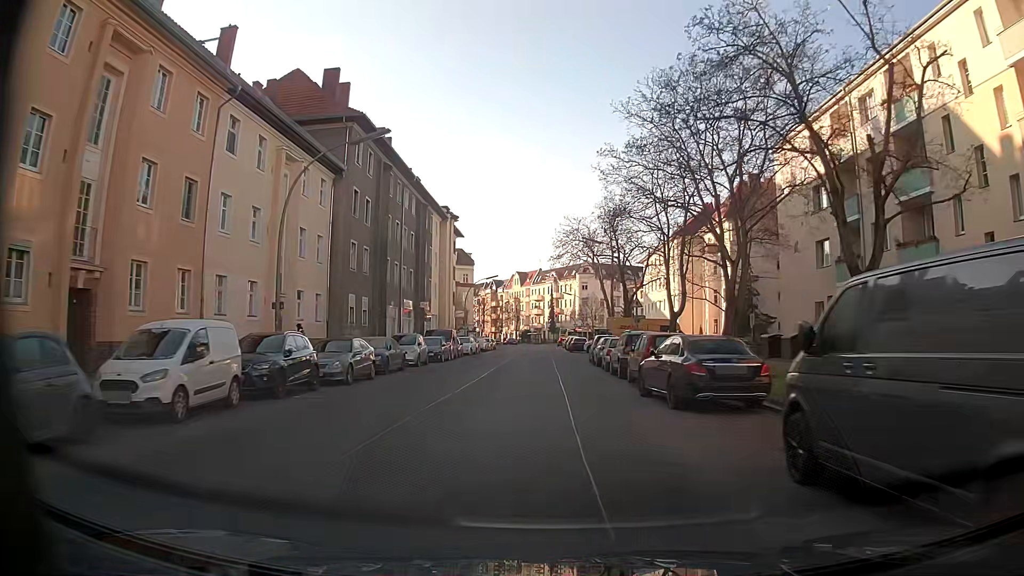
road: tertiary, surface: asphalt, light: Day
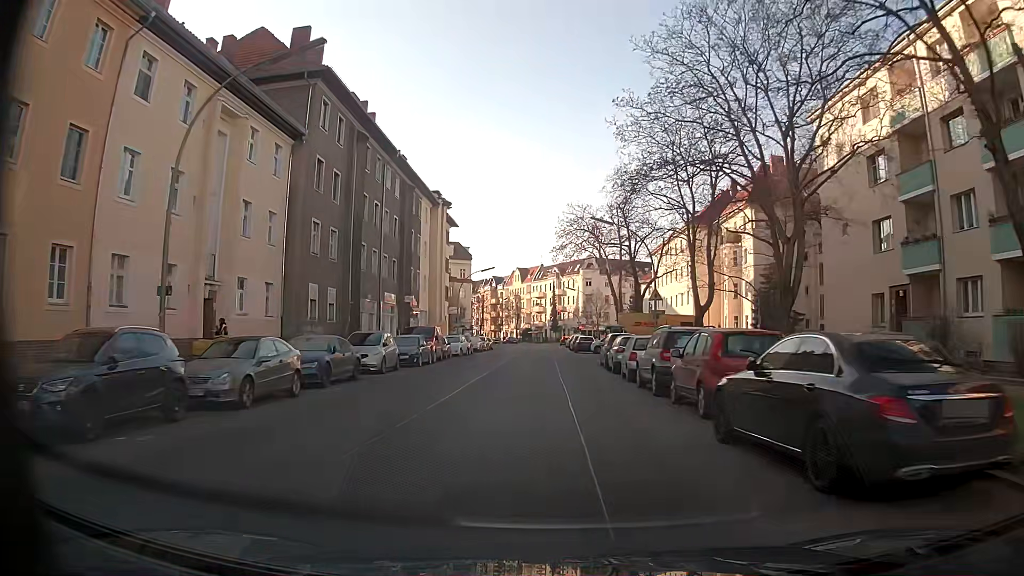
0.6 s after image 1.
(0.0, +7.3) m; 0°
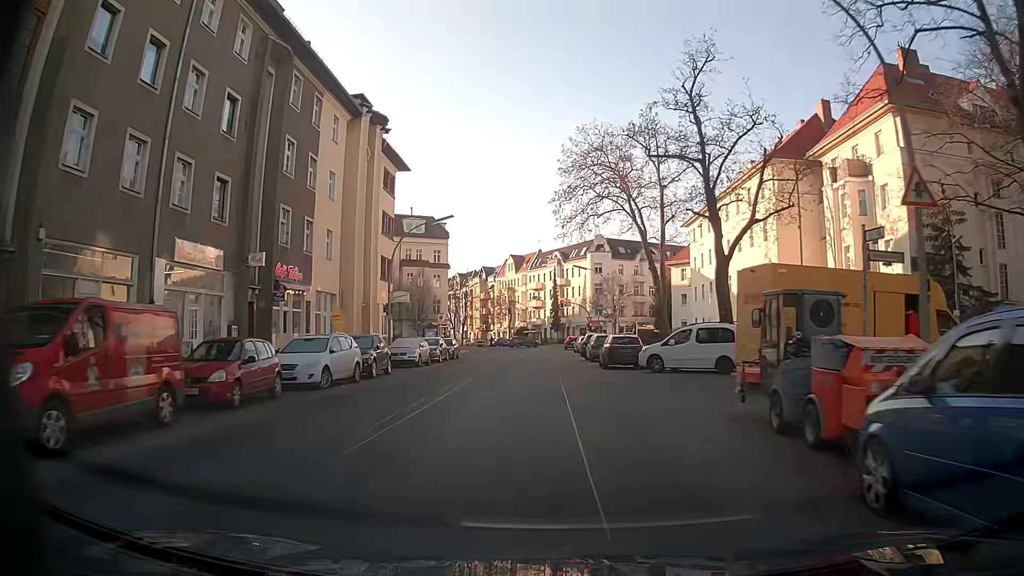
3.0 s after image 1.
(+0.1, +28.6) m; 0°
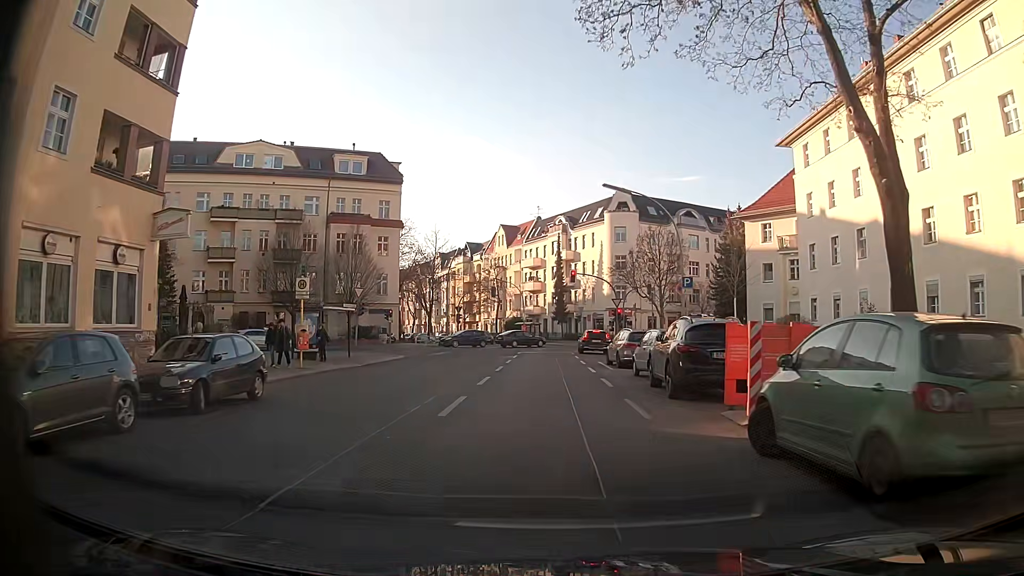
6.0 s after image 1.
(+0.2, +32.5) m; 0°
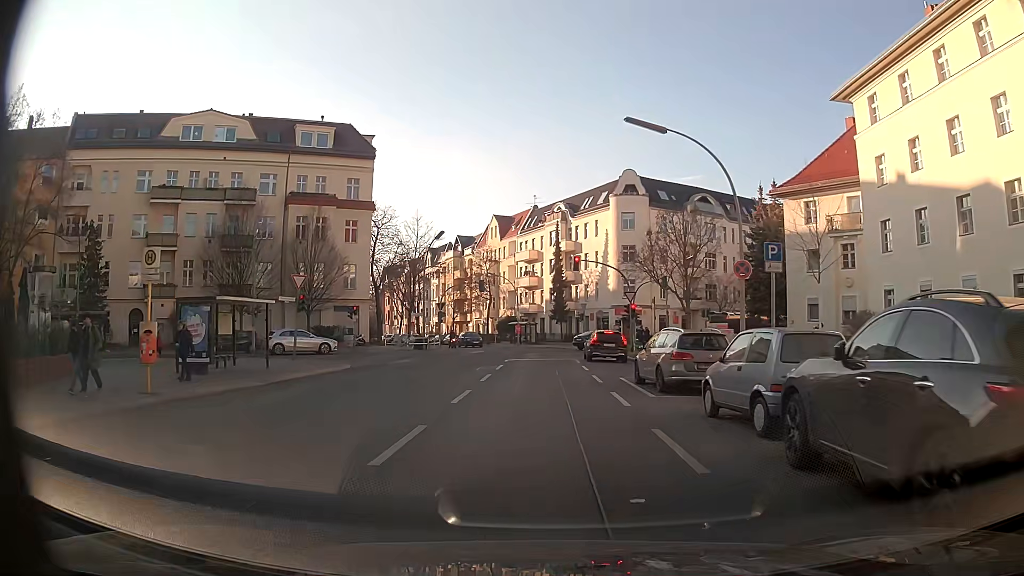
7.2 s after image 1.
(0.0, +9.8) m; +1°
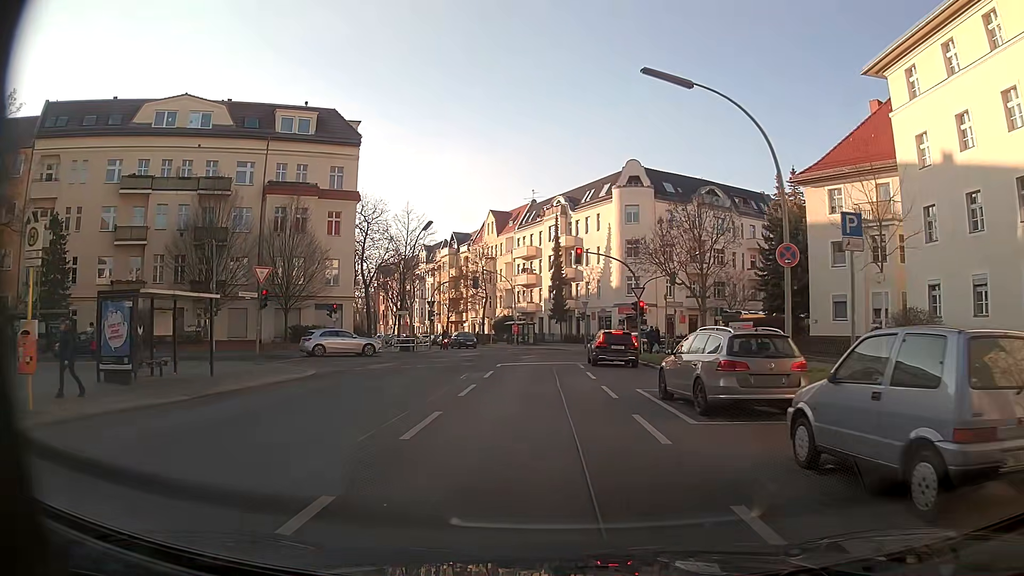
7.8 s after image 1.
(0.0, +4.2) m; 0°
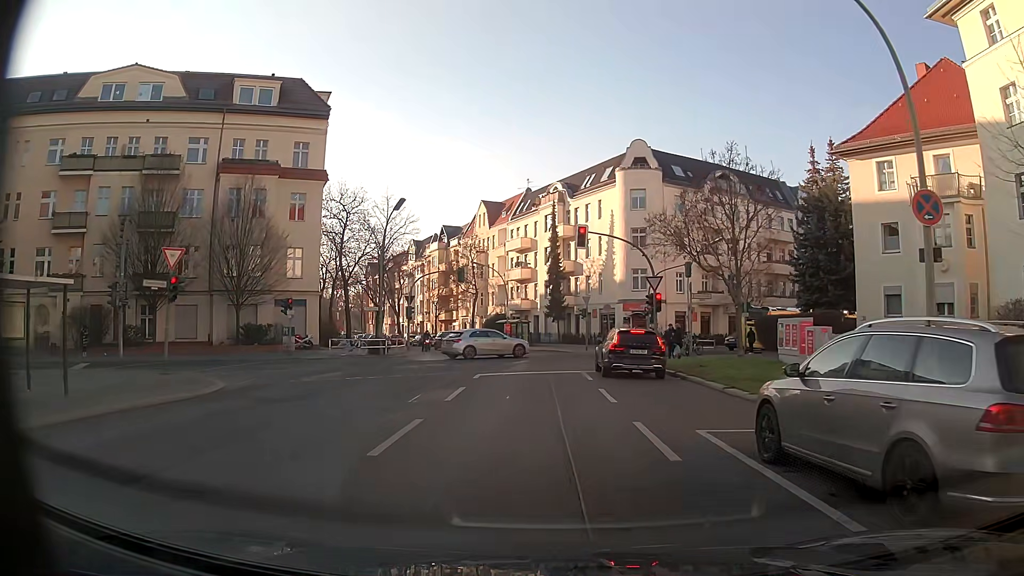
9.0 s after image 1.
(0.0, +6.9) m; -1°
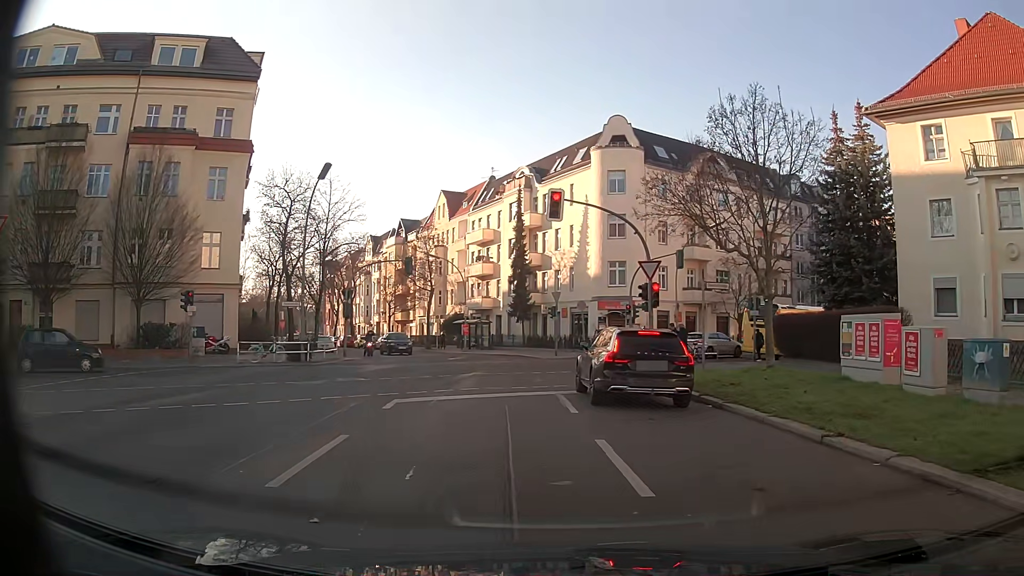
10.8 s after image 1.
(+0.2, +7.4) m; +4°
